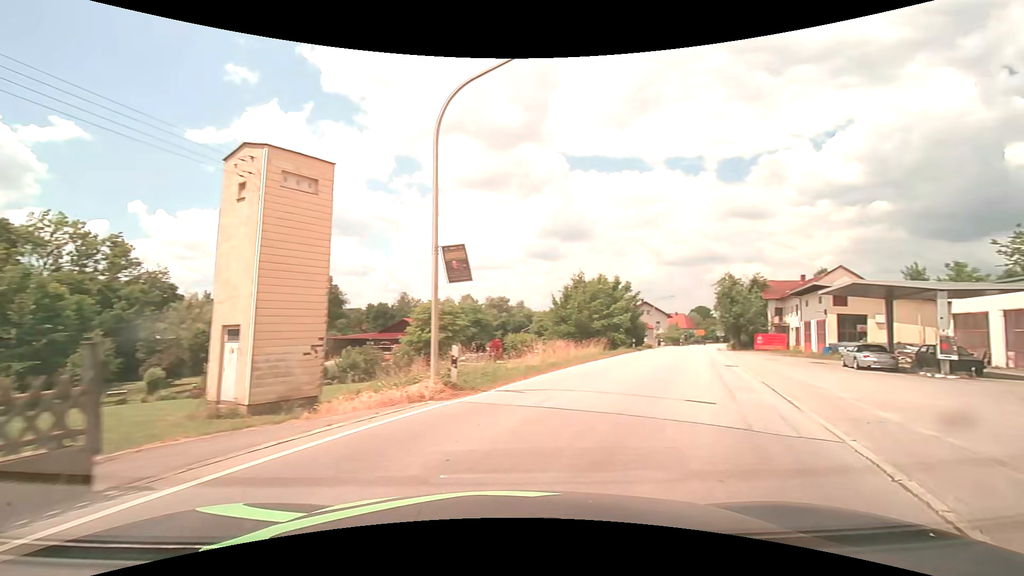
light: Day
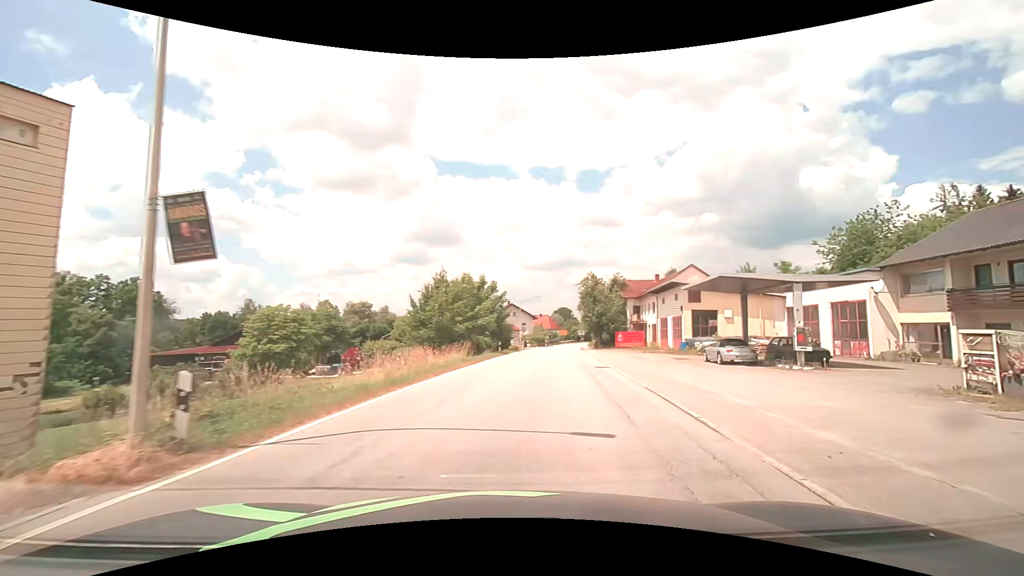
(+0.6, +4.2) m; +16°
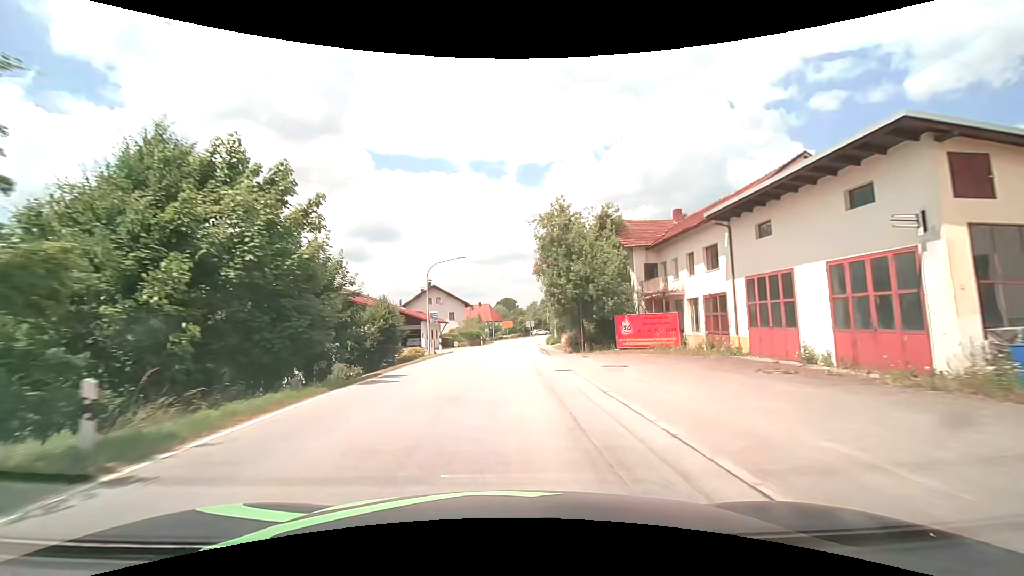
(+3.2, +33.1) m; +6°
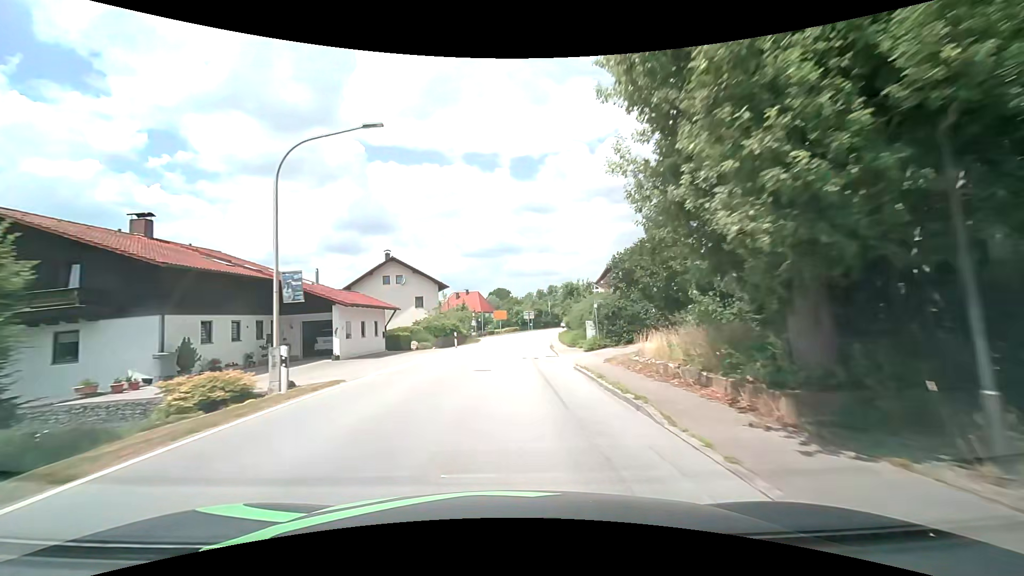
(+0.1, +24.4) m; +1°
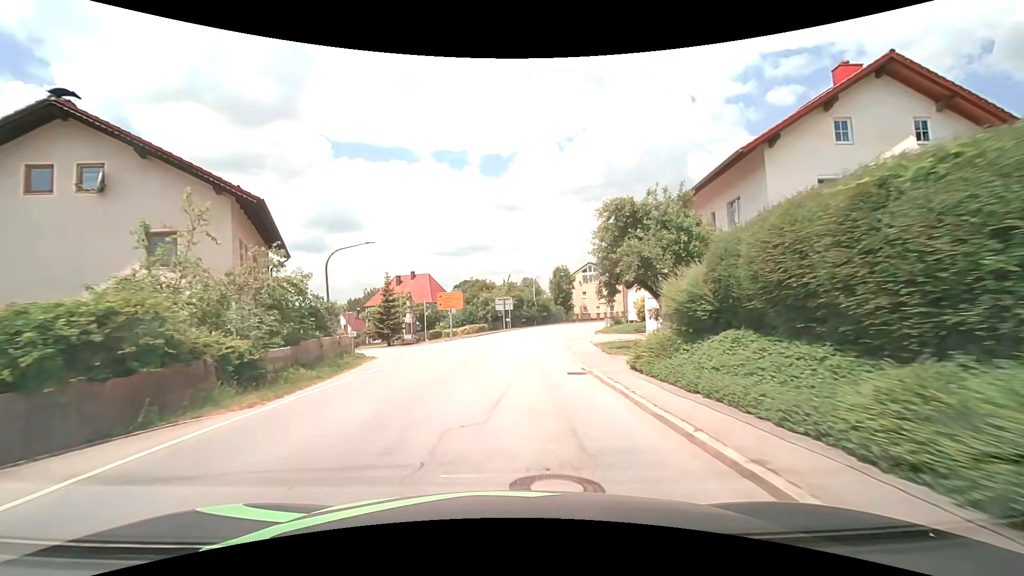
(+0.7, +36.9) m; +3°
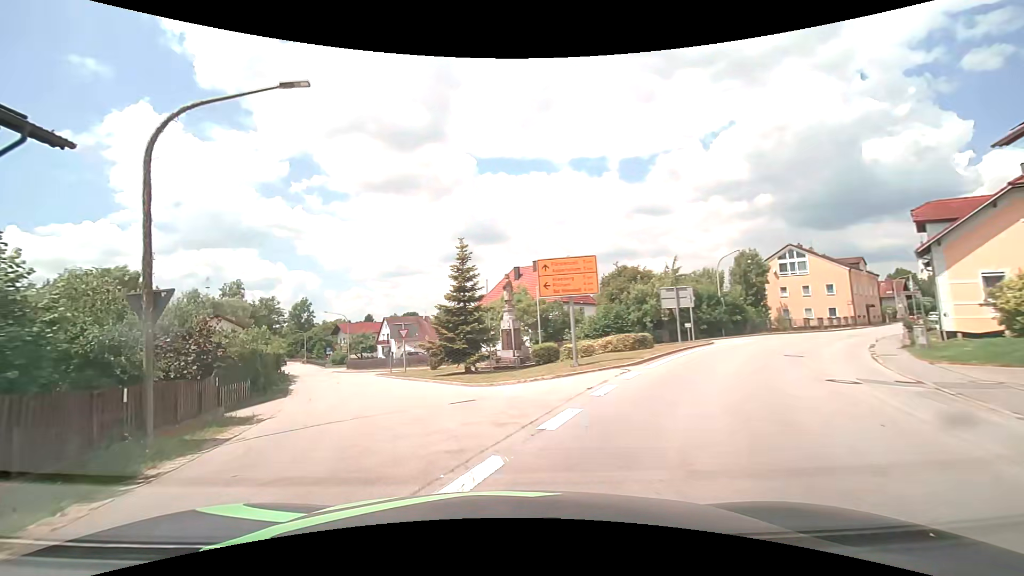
(-1.4, +23.0) m; -16°
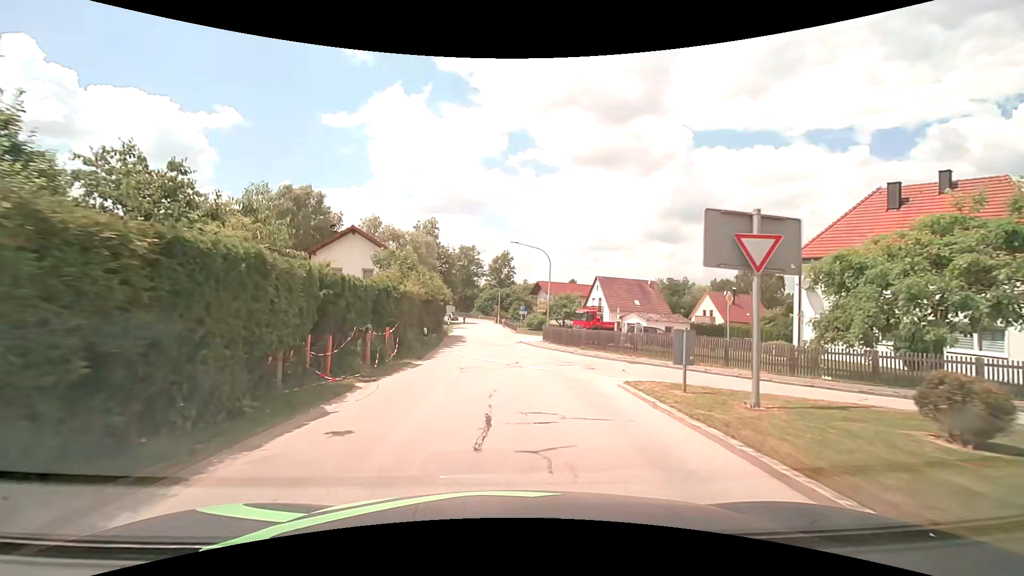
(-7.7, +26.9) m; -22°
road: tertiary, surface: asphalt
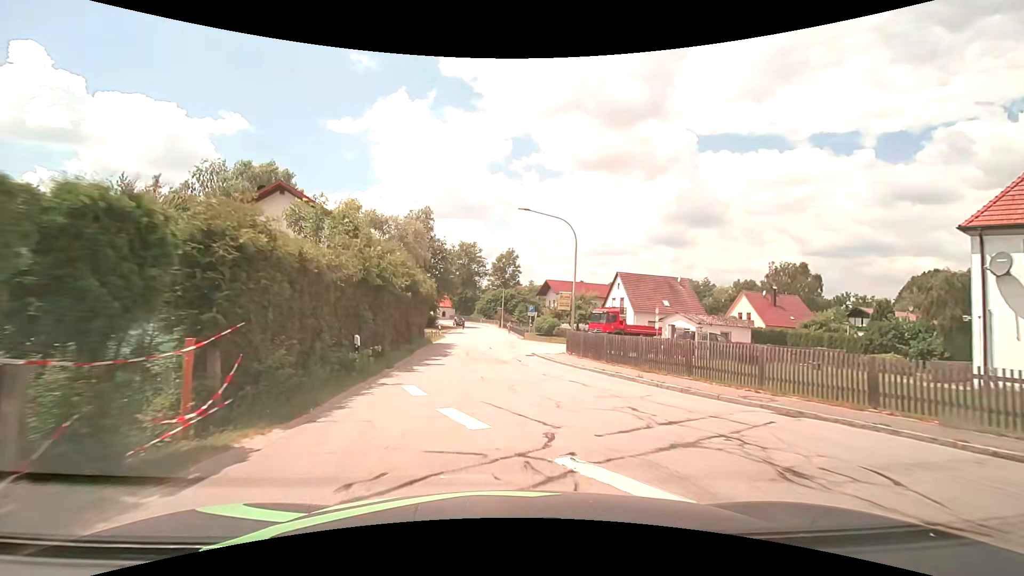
(-0.1, +11.6) m; -1°
(0, +10) (0, +20) (-1, +30) (-1, +40) (-2, +50) (-2, +60) (-3, +70) (-4, +80) (-7, +89) (-11, +99) m
